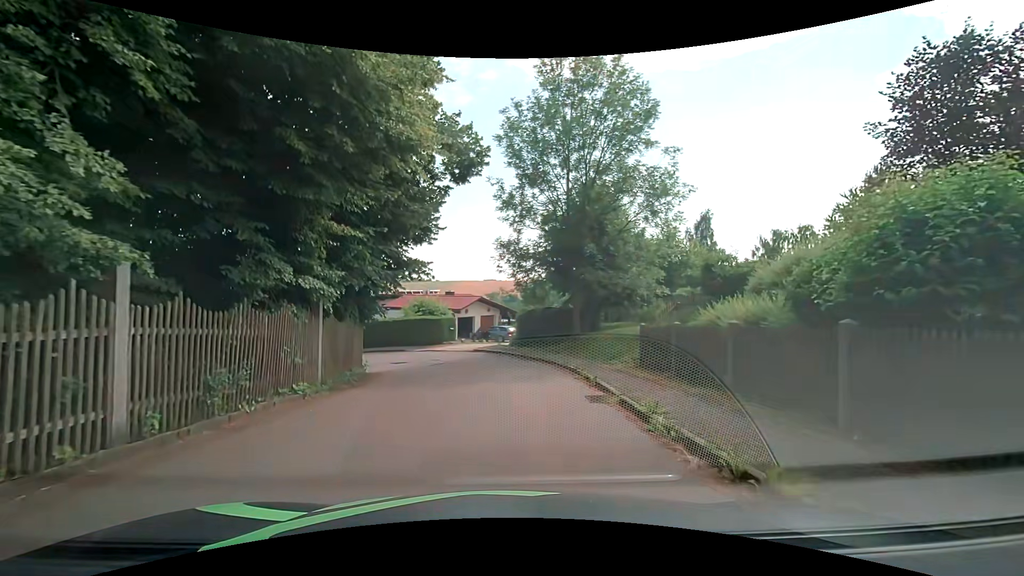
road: residential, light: Day
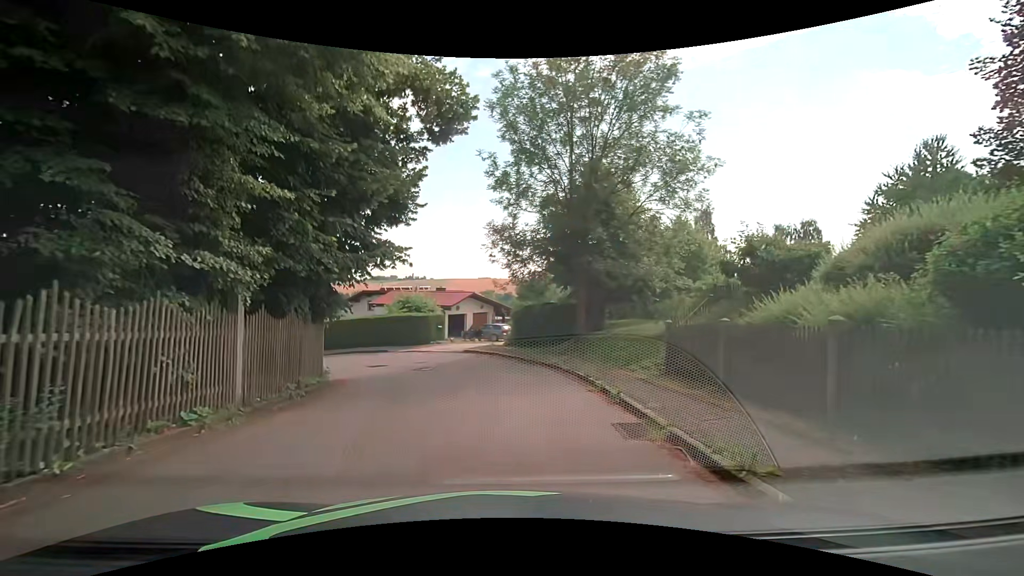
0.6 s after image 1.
(+0.1, +3.2) m; +1°
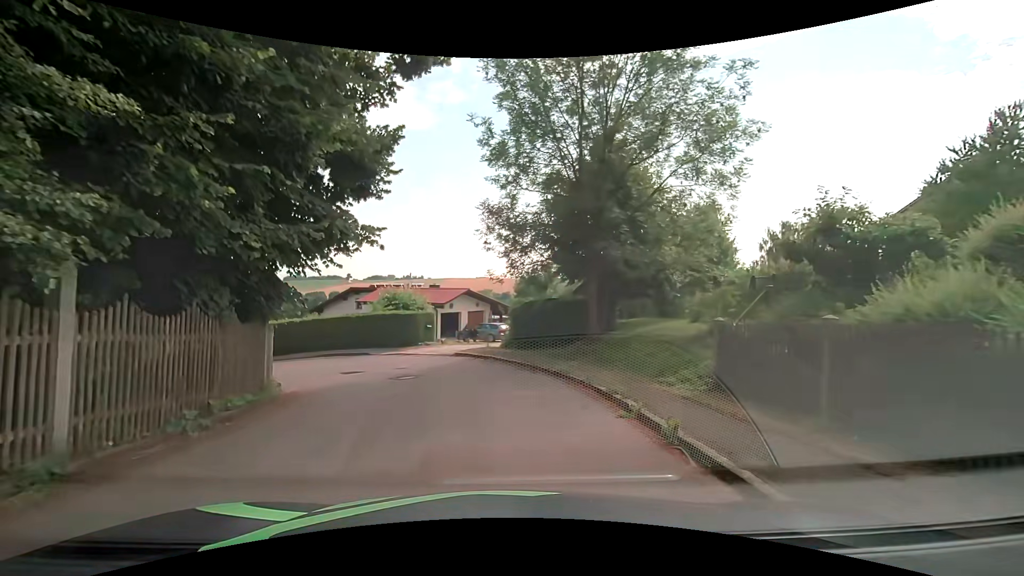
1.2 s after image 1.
(0.0, +3.2) m; 0°
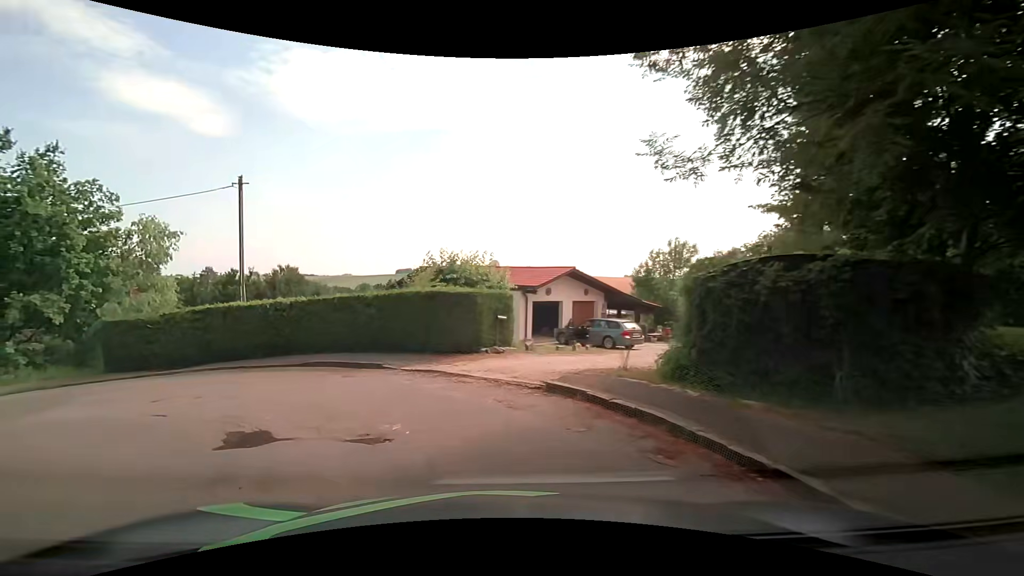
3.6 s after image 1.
(-0.6, +12.7) m; -10°
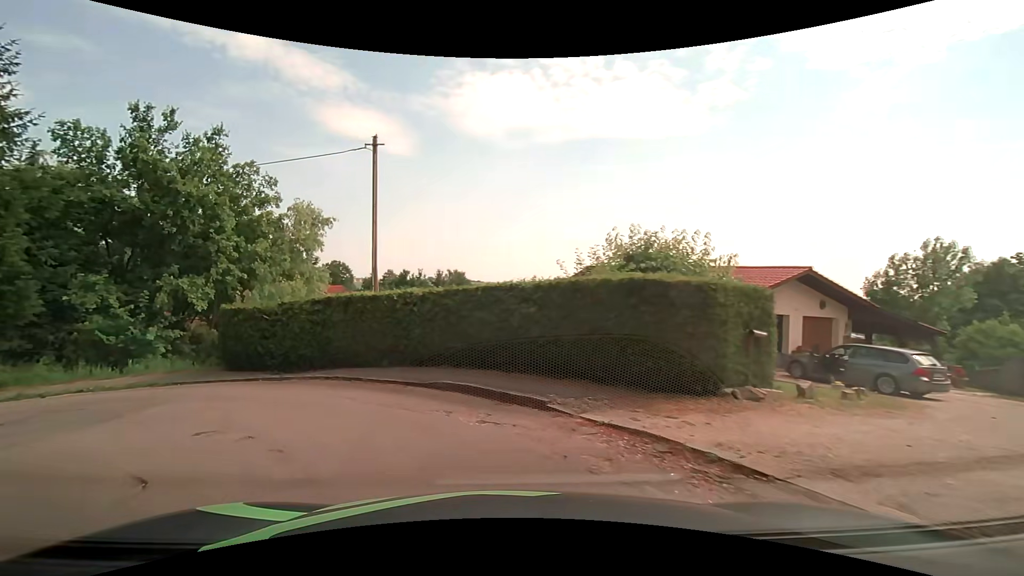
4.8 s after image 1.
(-1.0, +5.7) m; -19°
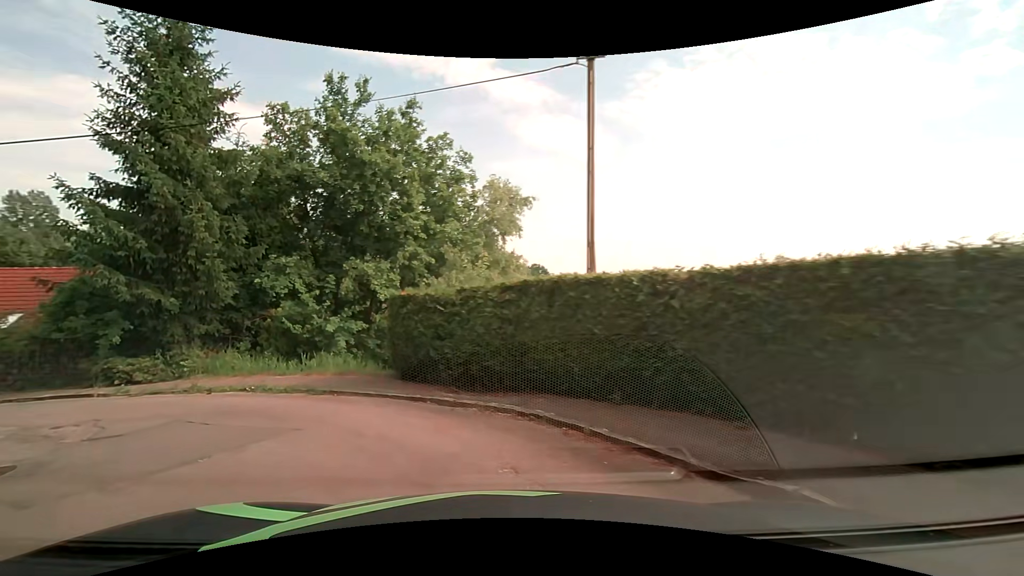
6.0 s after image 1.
(-0.9, +5.2) m; -20°
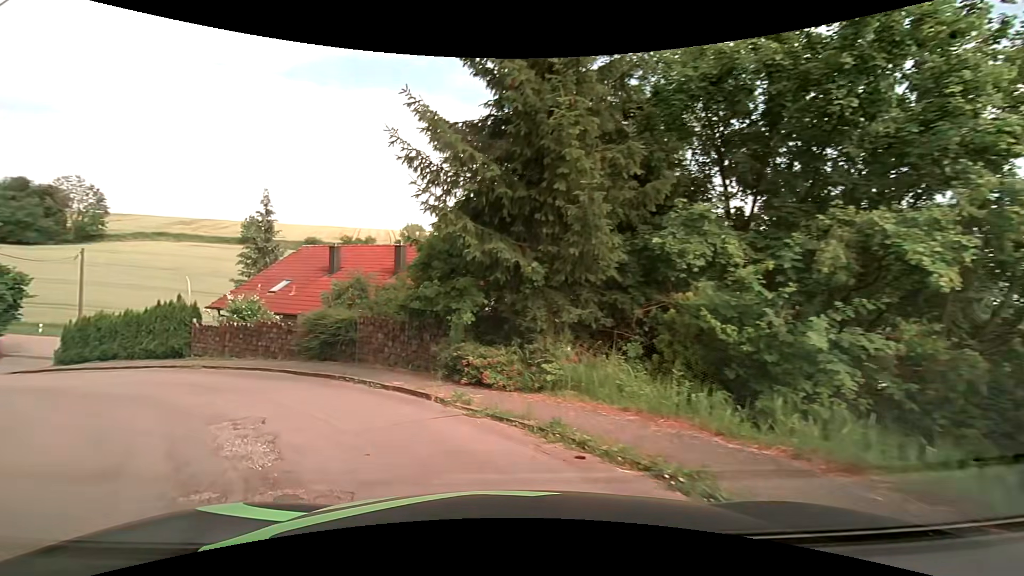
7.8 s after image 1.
(-2.6, +6.9) m; -39°
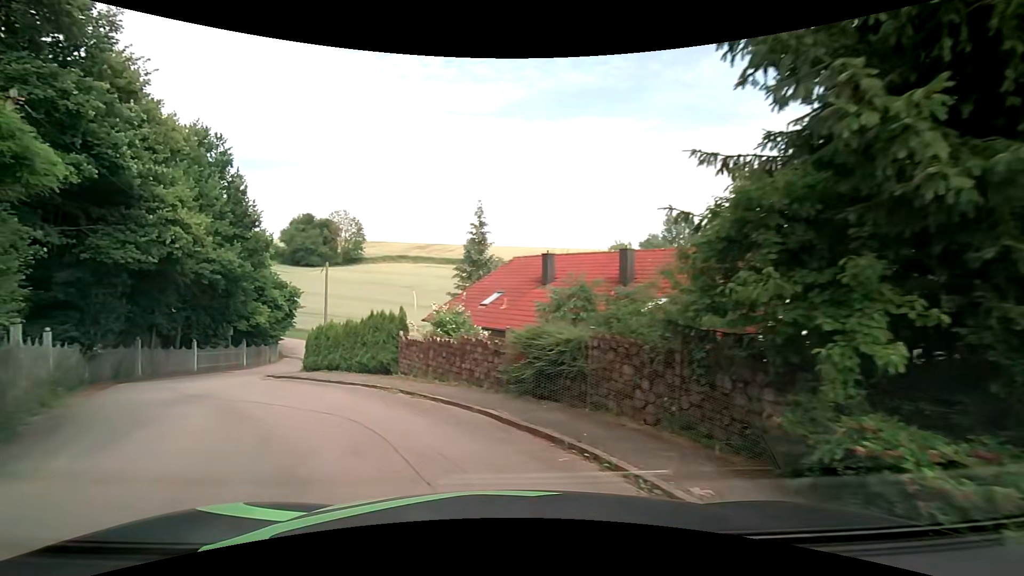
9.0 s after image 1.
(-1.2, +4.8) m; -24°
